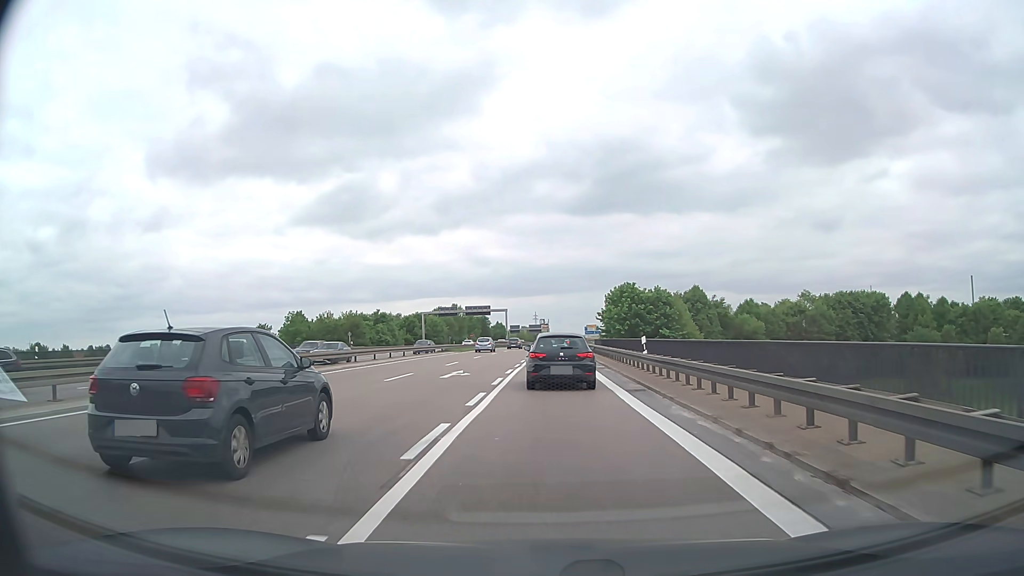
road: trunk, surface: asphalt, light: Day
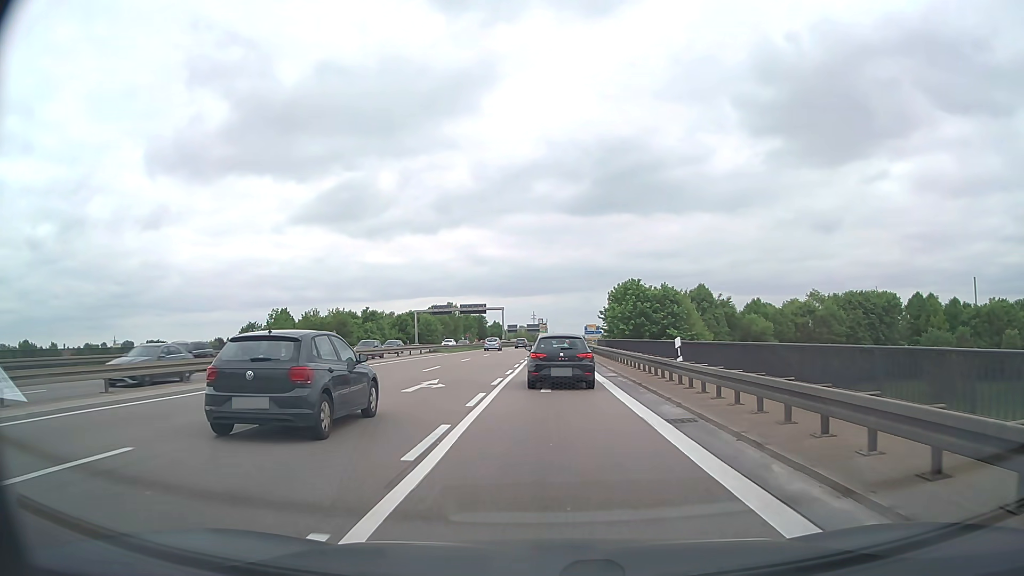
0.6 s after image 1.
(0.0, +5.9) m; 0°
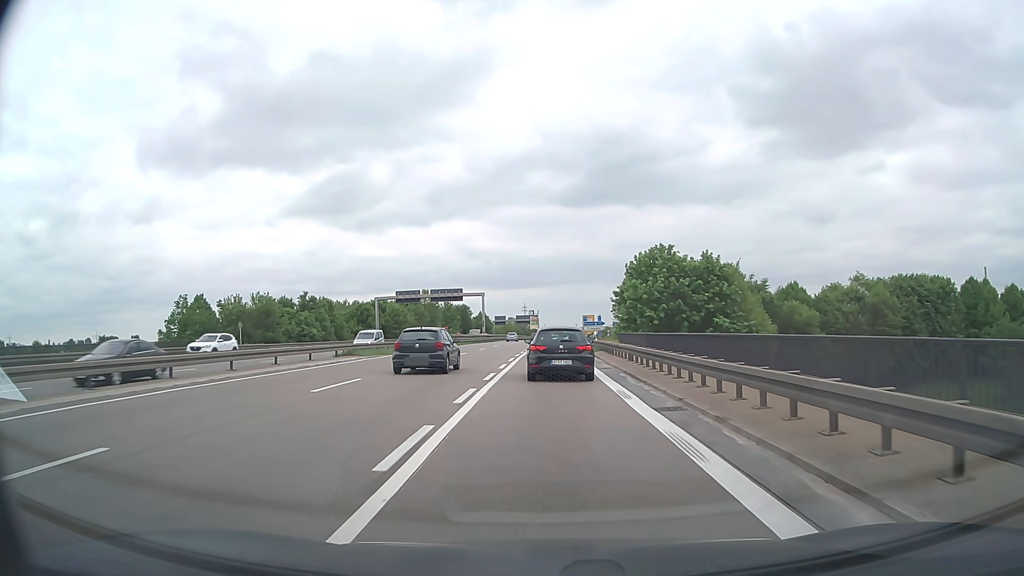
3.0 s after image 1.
(+0.3, +24.6) m; +1°
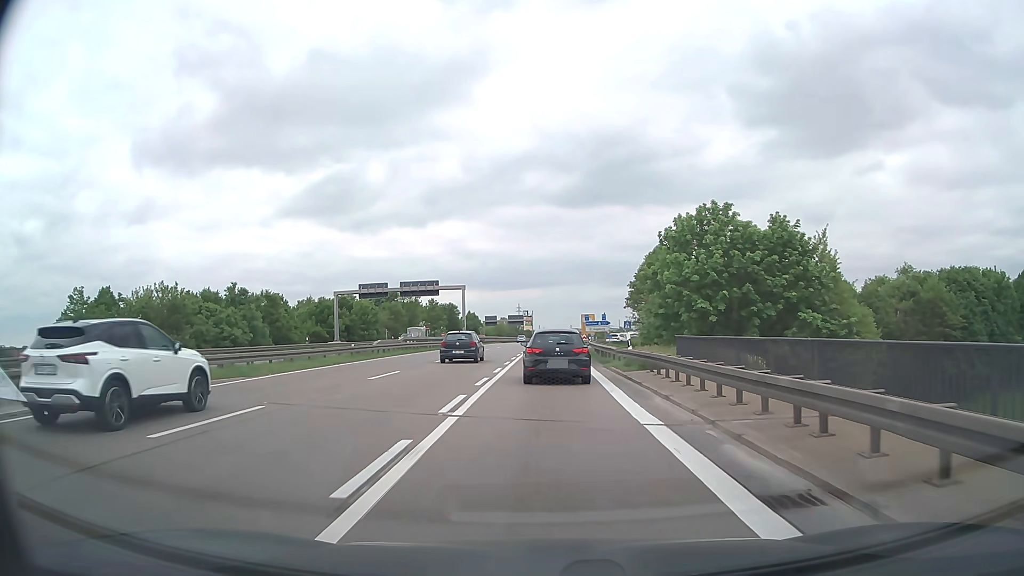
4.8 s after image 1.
(+0.1, +18.7) m; +1°
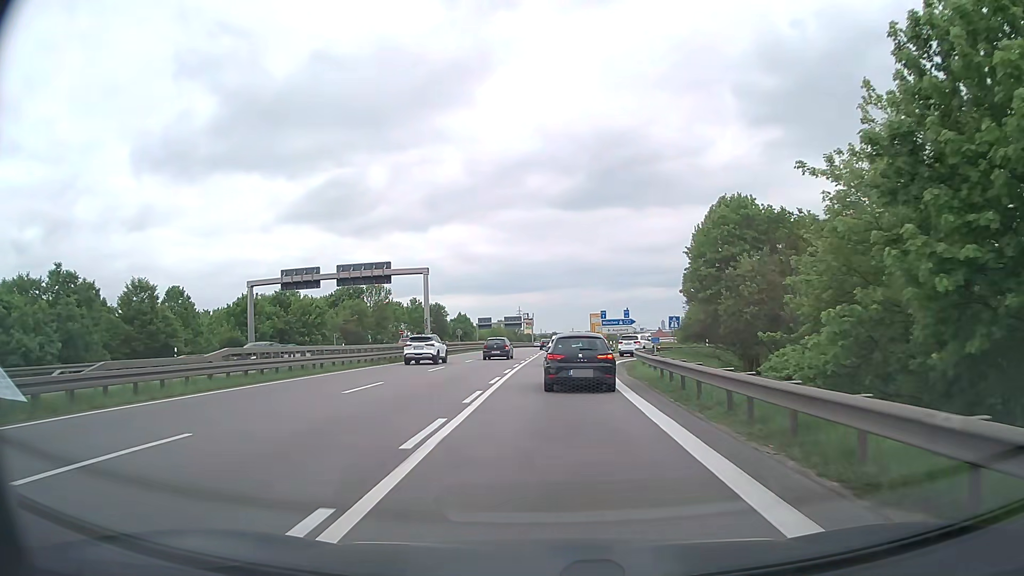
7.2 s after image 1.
(0.0, +27.0) m; 0°
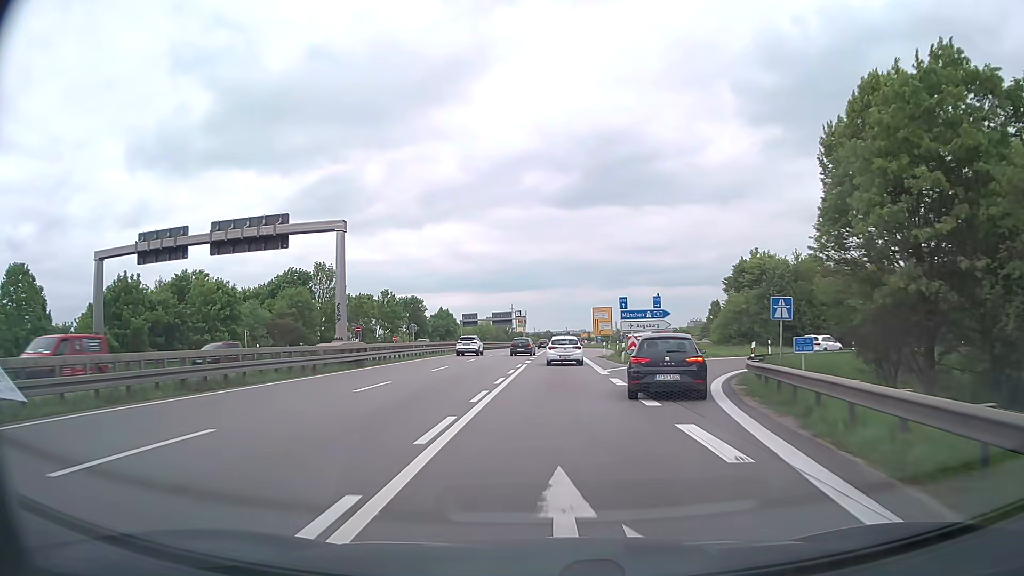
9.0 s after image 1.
(0.0, +23.4) m; 0°
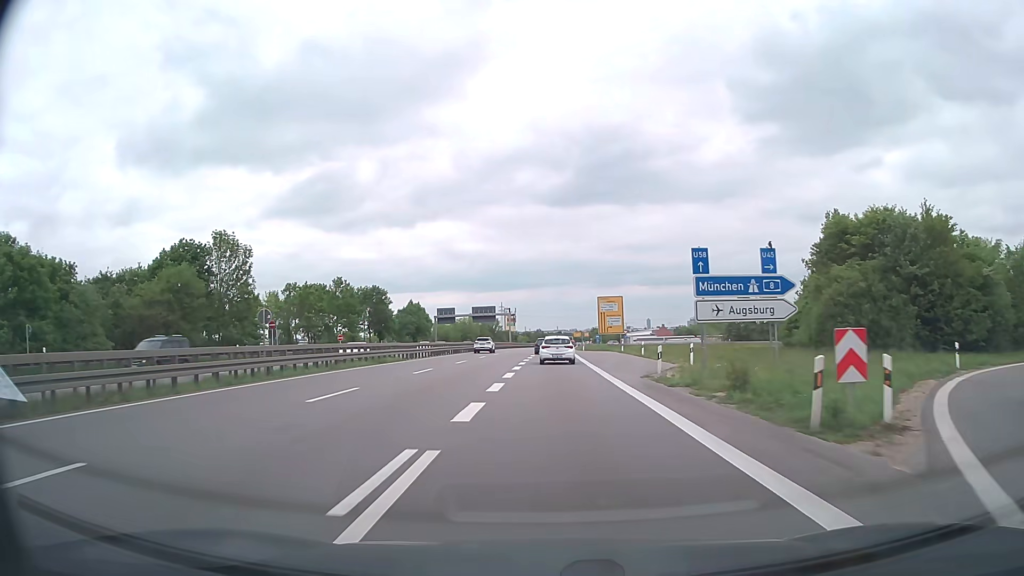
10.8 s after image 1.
(+0.2, +27.3) m; +1°
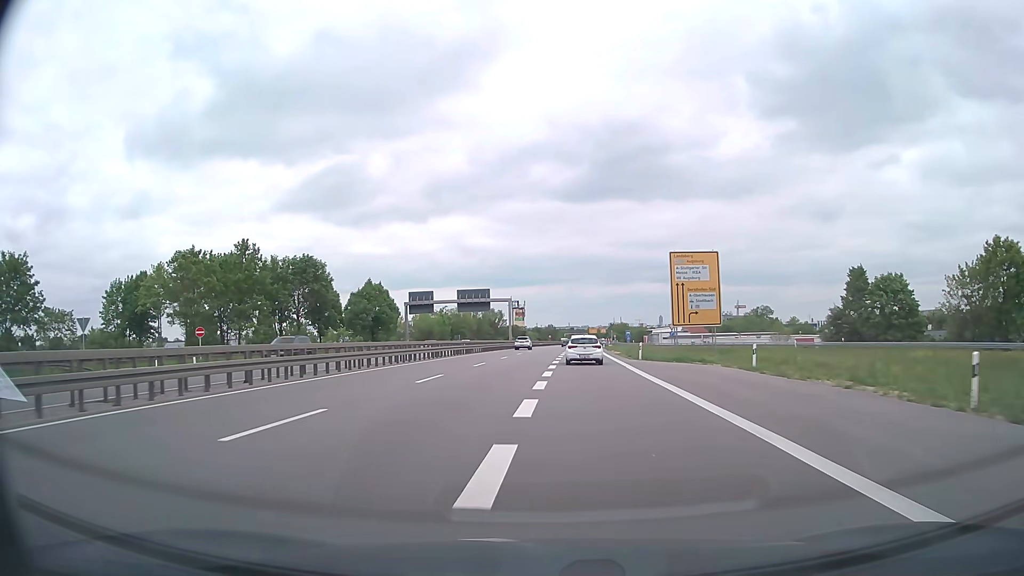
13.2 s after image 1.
(-0.3, +41.9) m; -1°
(0, +10) (0, +20) (0, +30) (0, +40) (0, +50) (0, +60) (0, +70) (+1, +80) (+1, +90) (+2, +100) m
